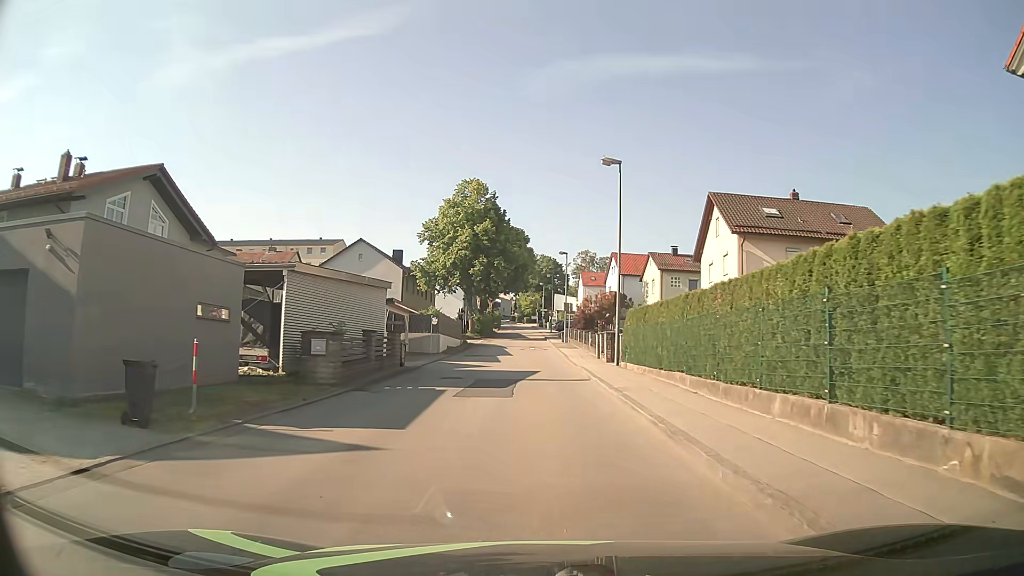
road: unclassified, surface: asphalt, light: Day
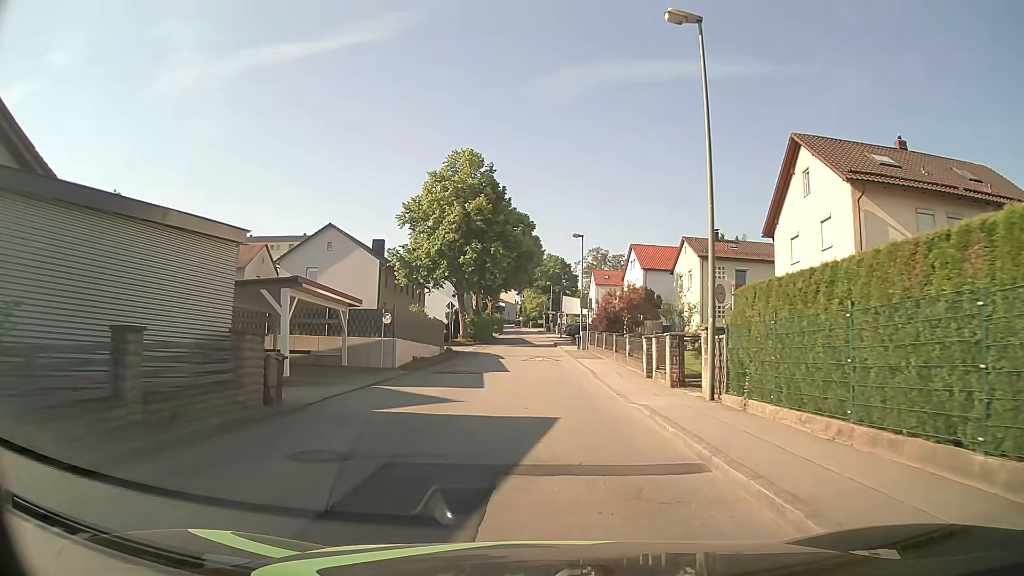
(-0.1, +13.3) m; 0°
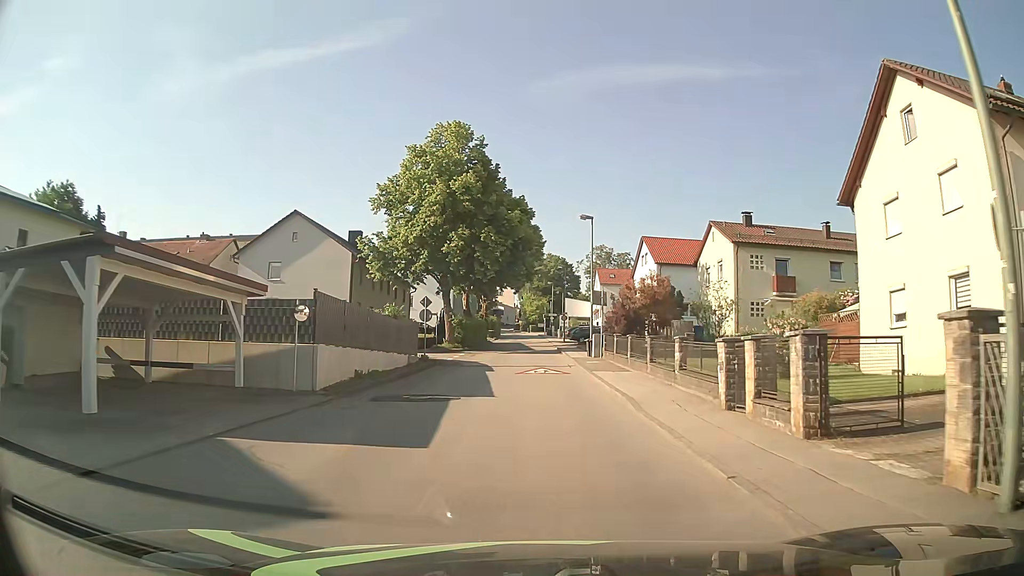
(0.0, +8.9) m; 0°
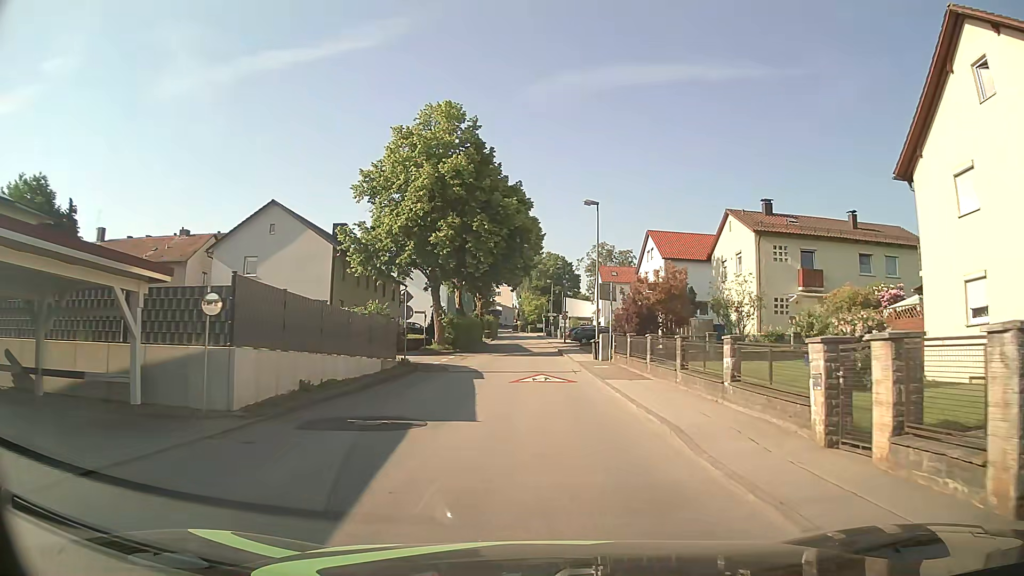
(0.0, +4.4) m; 0°
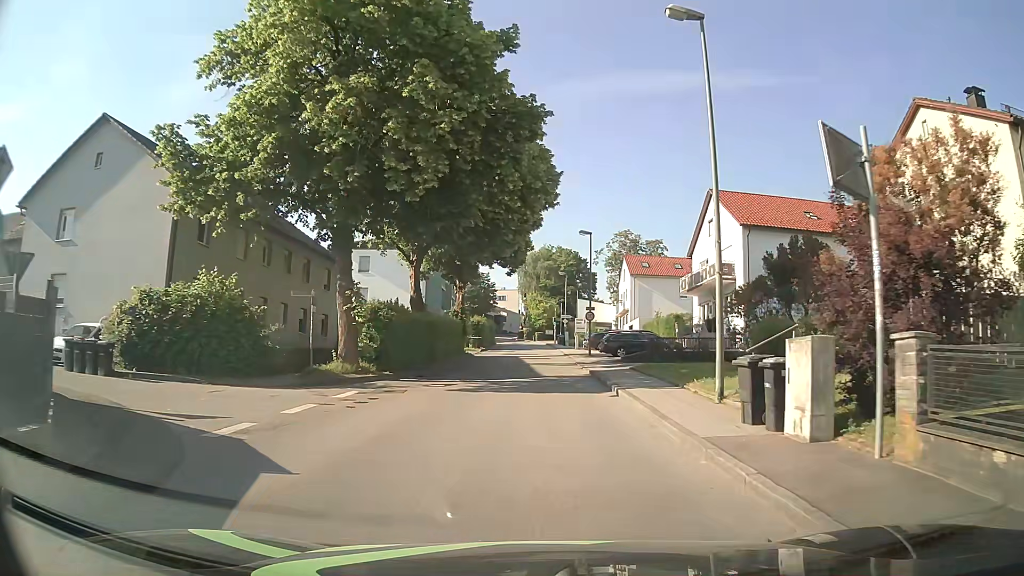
(-0.2, +22.0) m; -1°
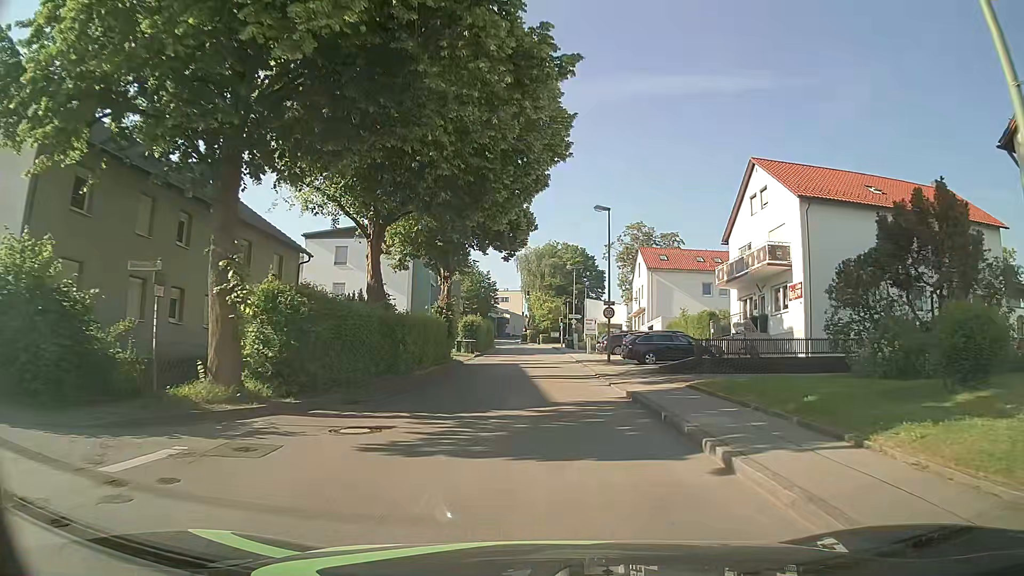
(0.0, +8.8) m; -1°
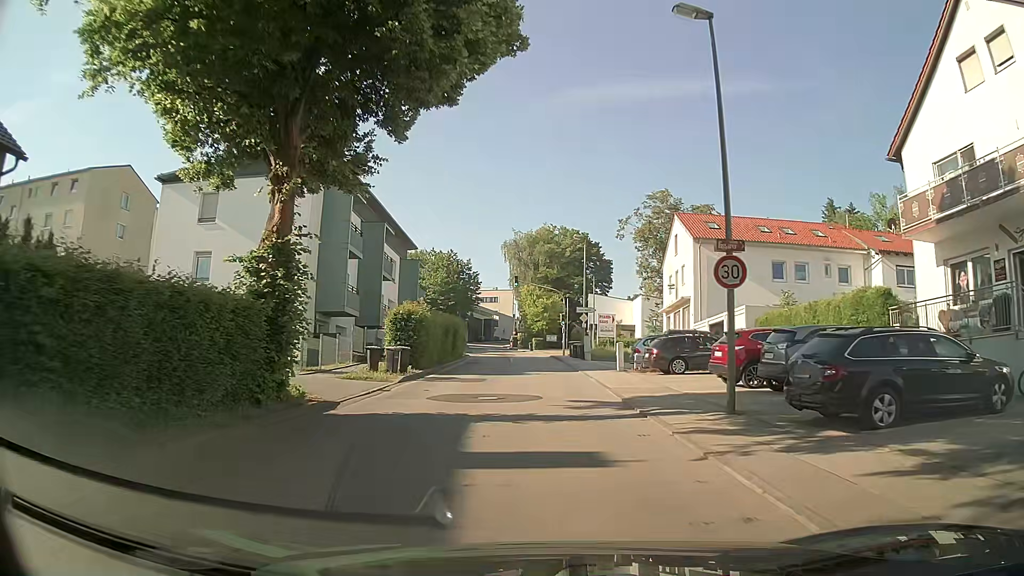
(+0.1, +21.9) m; 0°
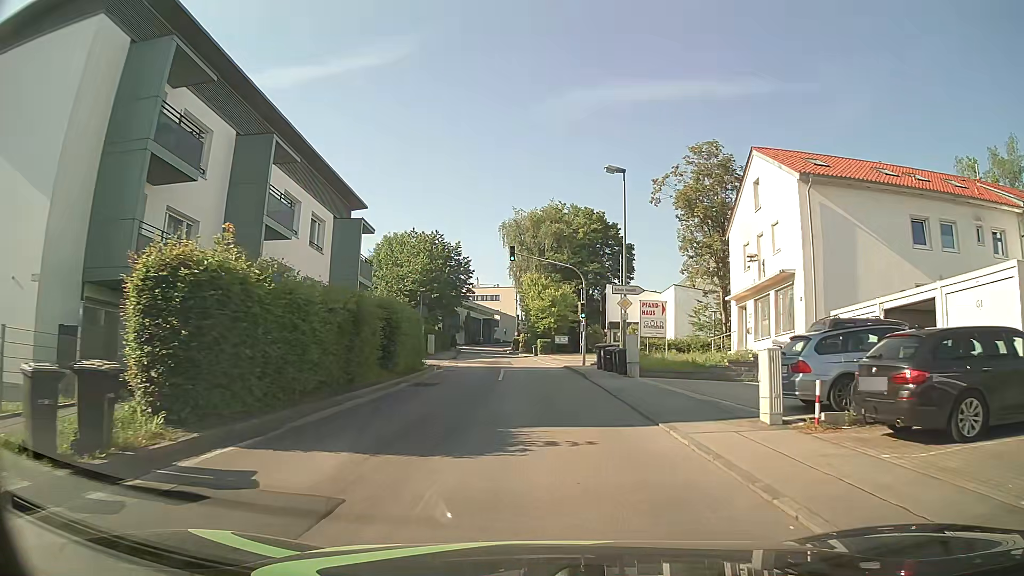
(0.0, +17.8) m; 0°
